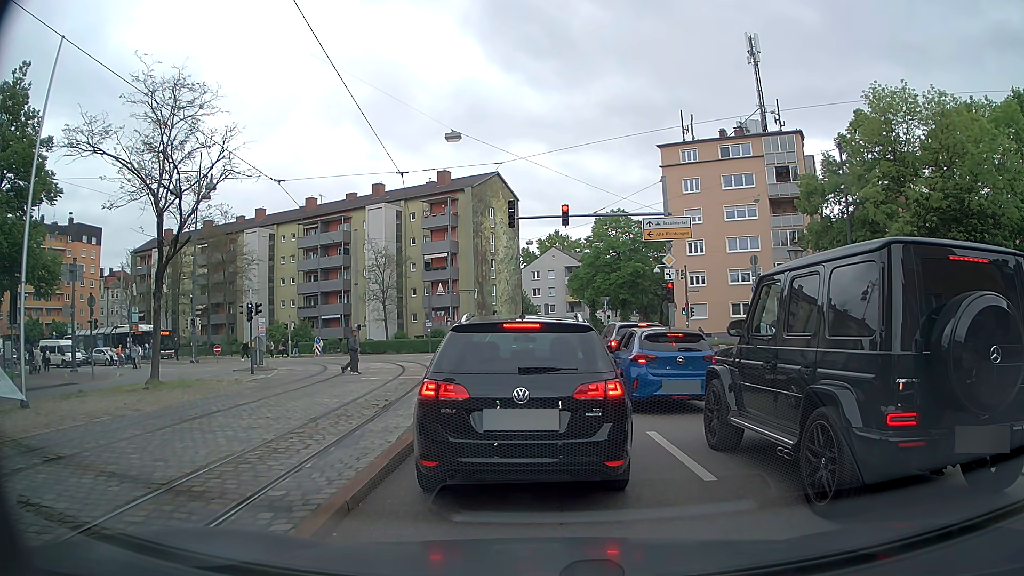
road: tertiary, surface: asphalt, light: Day
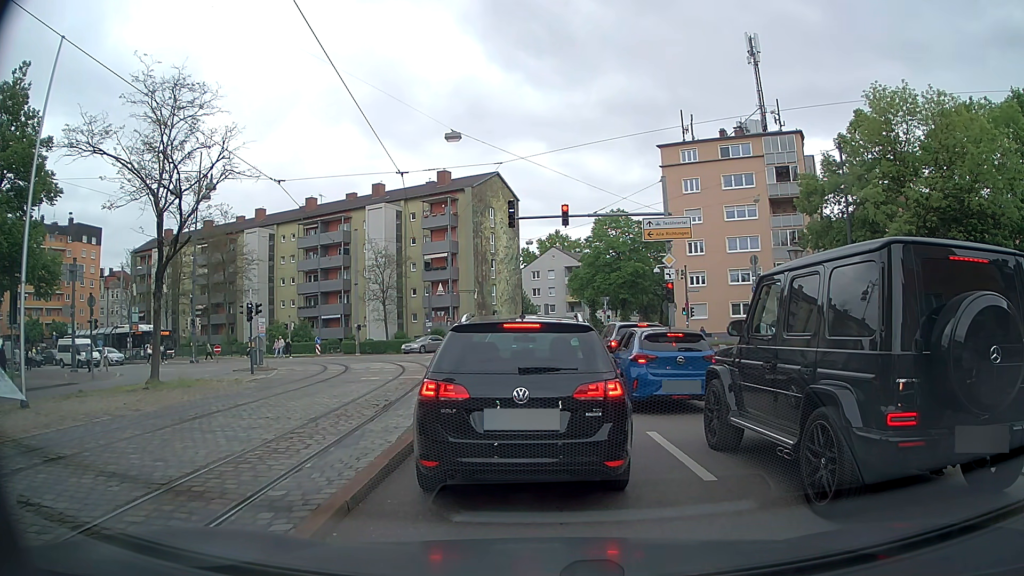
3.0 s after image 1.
(0.0, 0.0) m; 0°
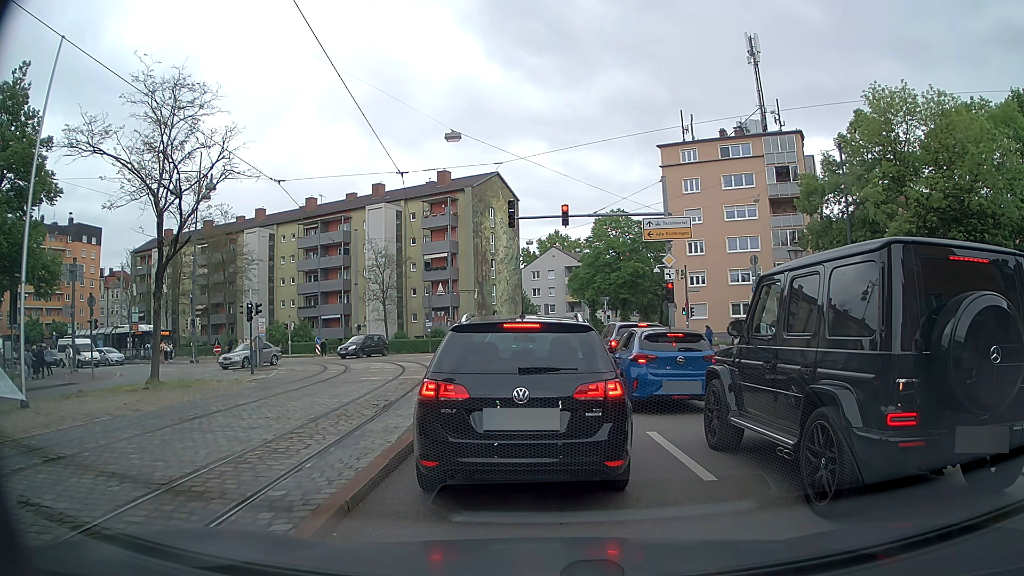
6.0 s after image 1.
(0.0, 0.0) m; 0°
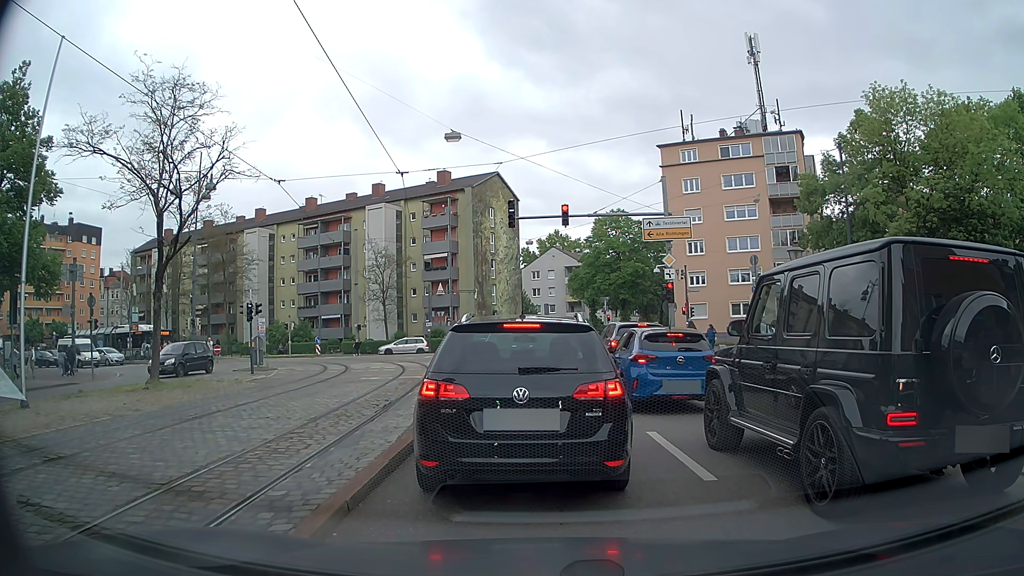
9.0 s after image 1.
(0.0, 0.0) m; 0°
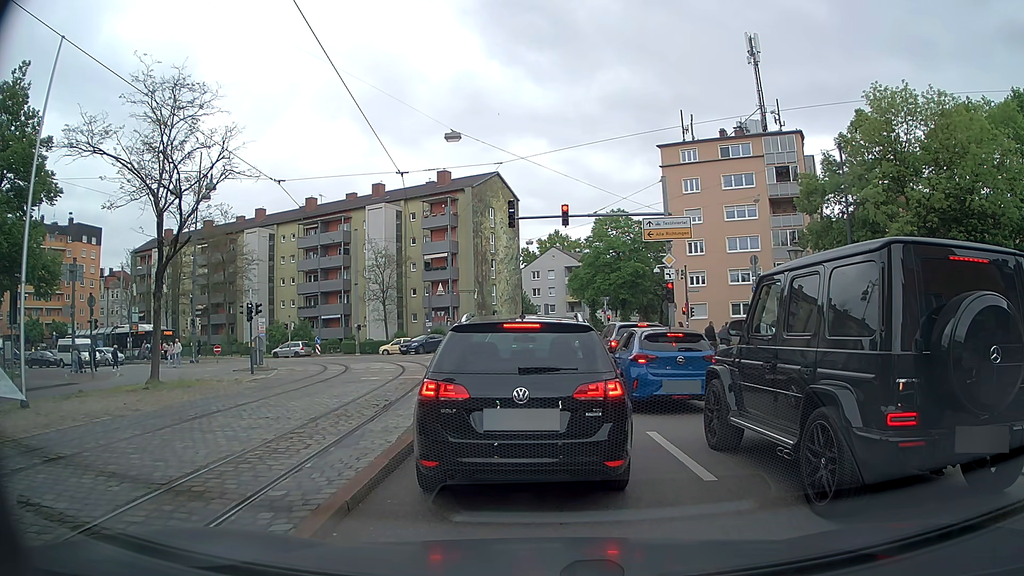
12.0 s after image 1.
(0.0, 0.0) m; 0°
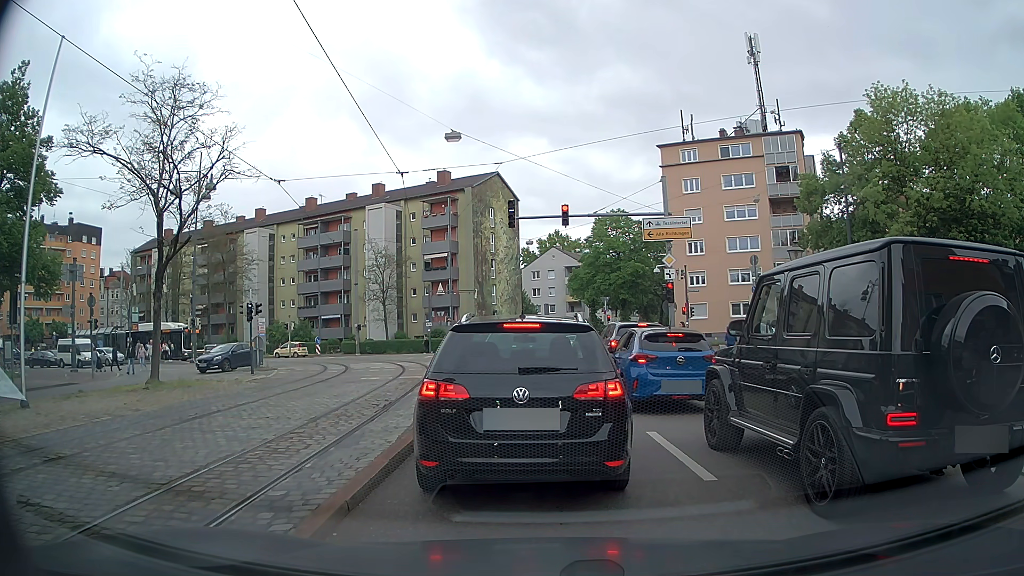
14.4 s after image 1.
(0.0, 0.0) m; 0°
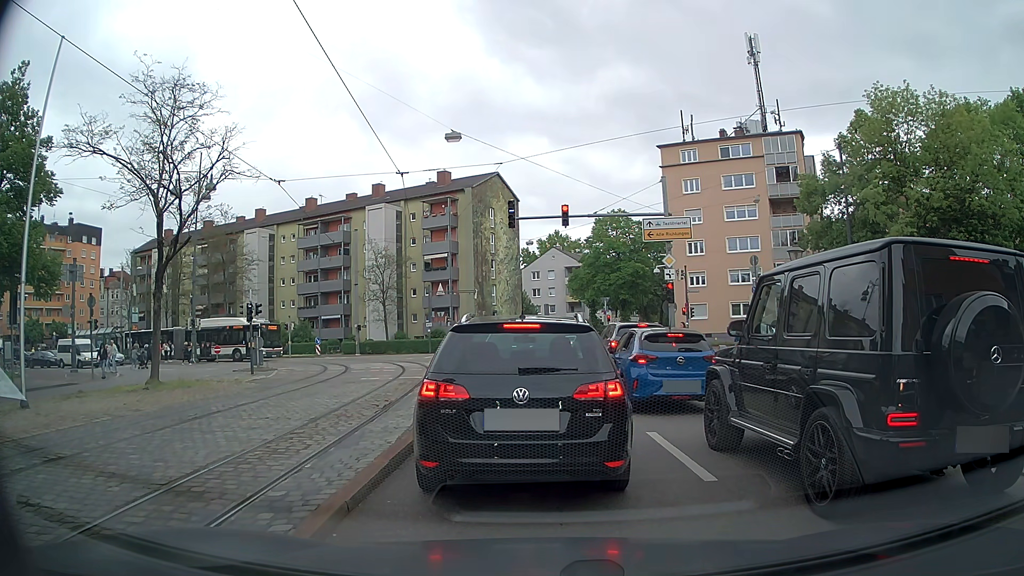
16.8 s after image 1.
(0.0, 0.0) m; 0°
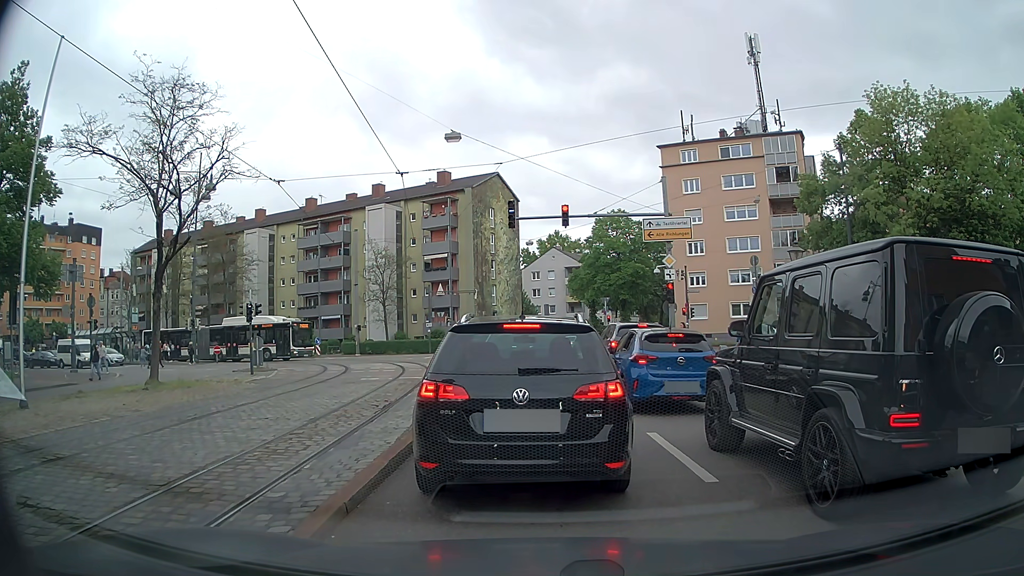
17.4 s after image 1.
(0.0, 0.0) m; 0°
(0, +10) (0, +20) (-1, +30) (-1, +40) (-5, +49) (-13, +56) (-22, +60) (-31, +63) (-41, +66) (-50, +69) m
